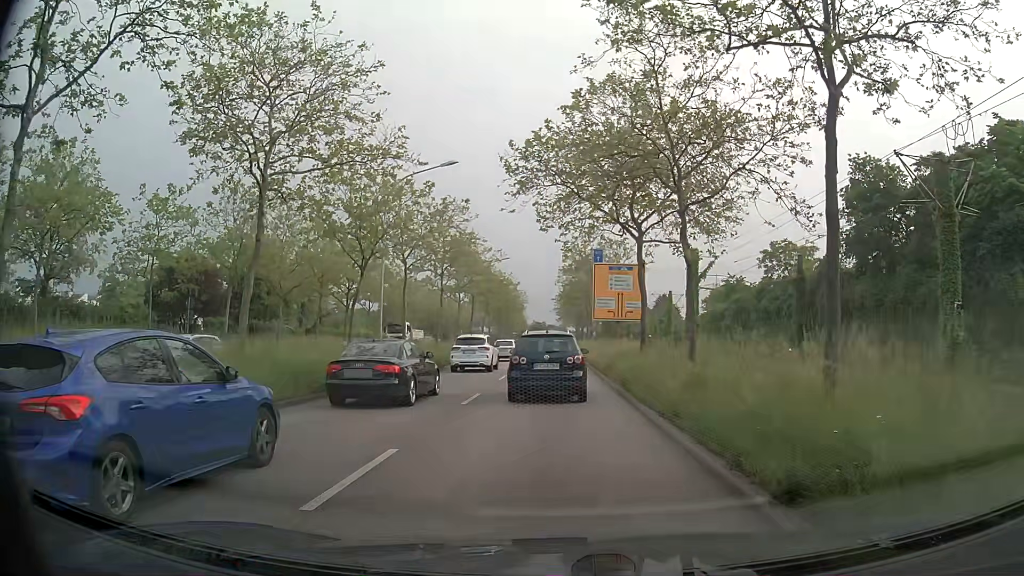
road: primary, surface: asphalt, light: Day
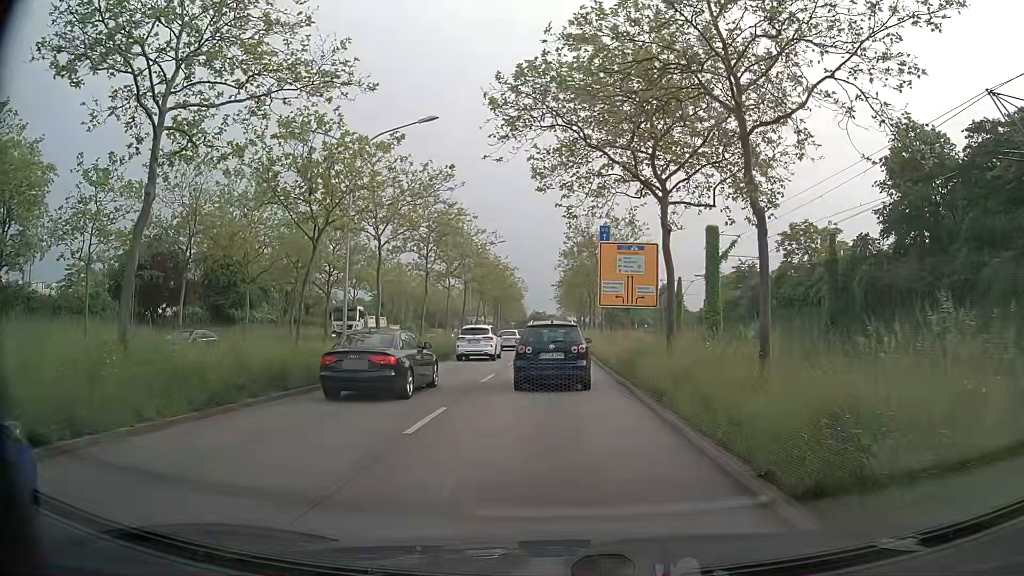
(-0.1, +5.6) m; -1°
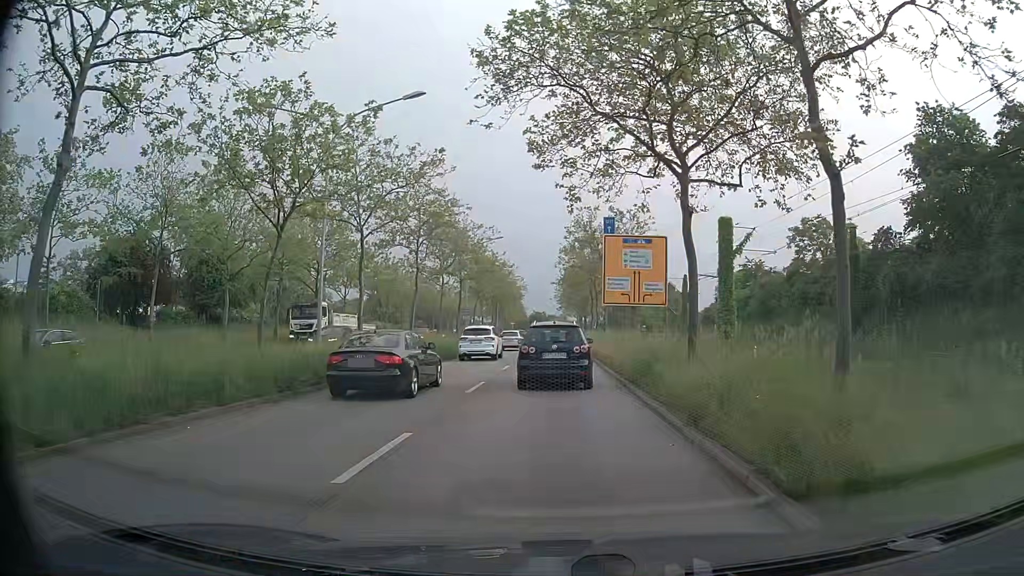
(0.0, +3.0) m; 0°
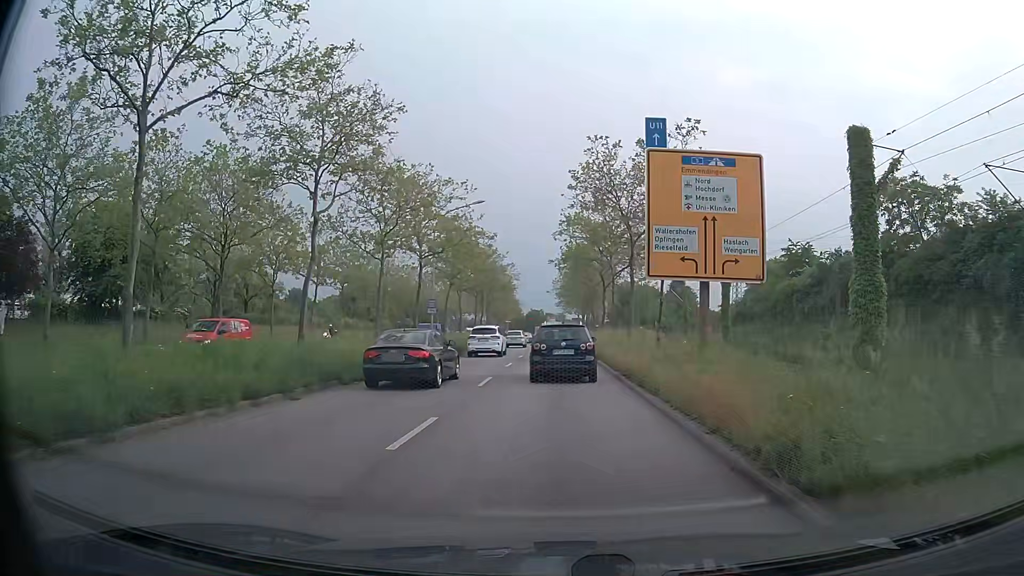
(+0.2, +16.6) m; +1°
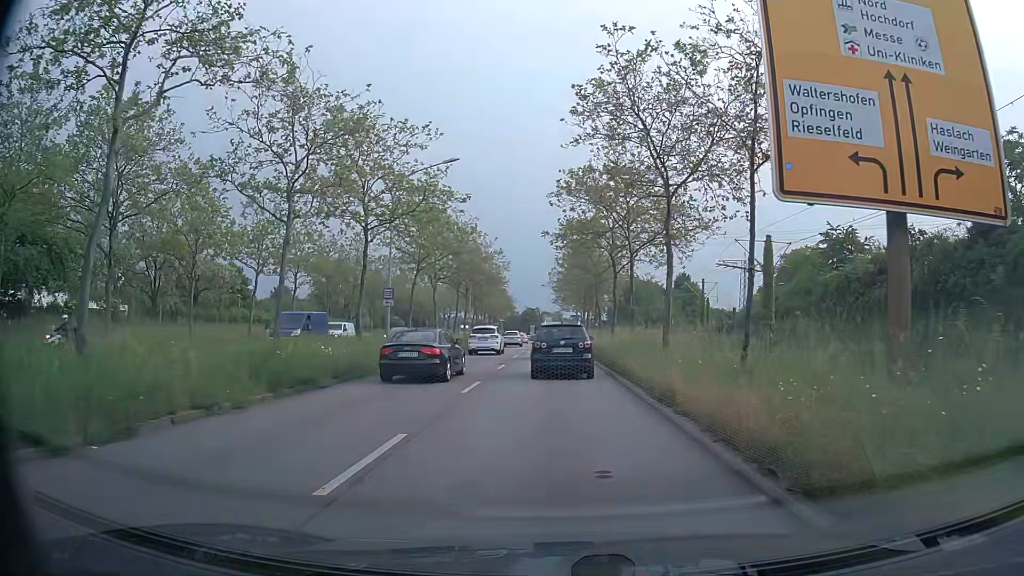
(0.0, +11.0) m; +1°
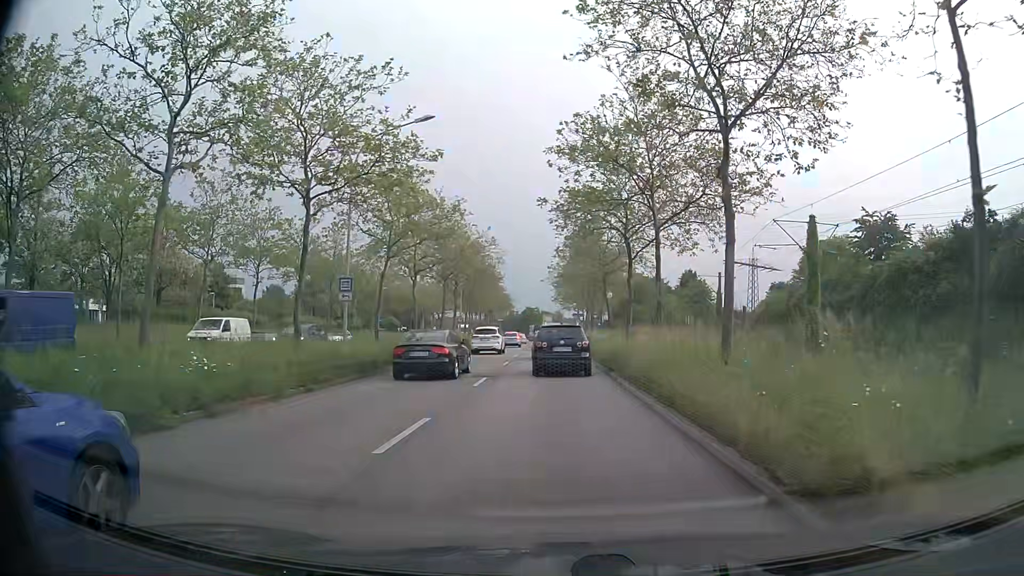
(-0.1, +7.1) m; 0°
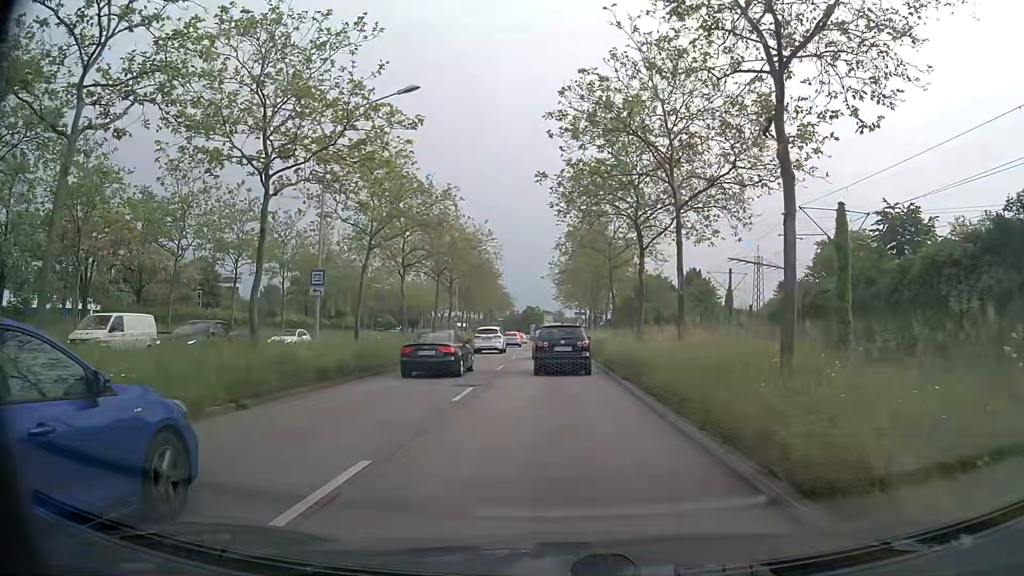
(-0.1, +3.5) m; -1°
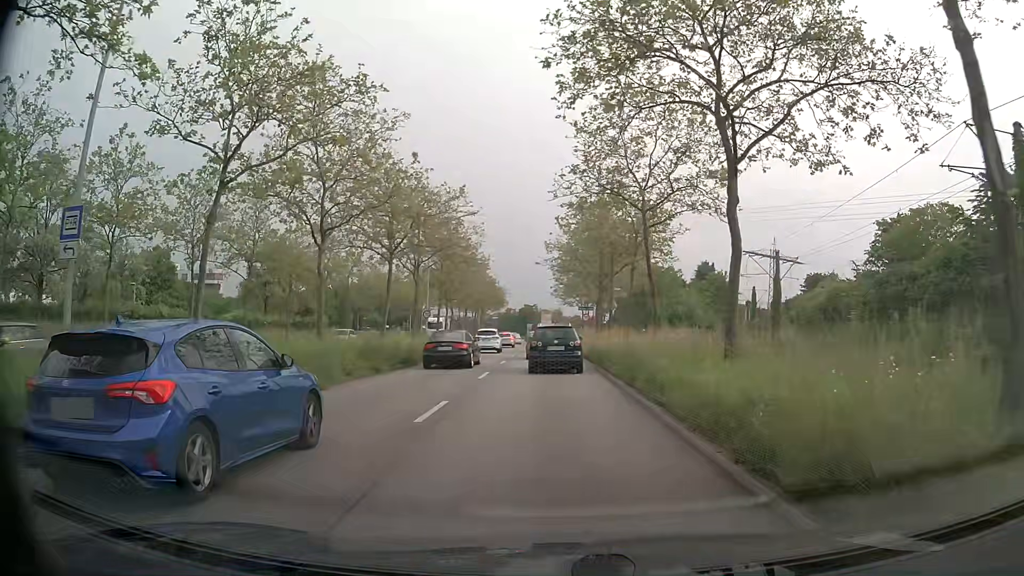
(-0.1, +13.4) m; -1°
